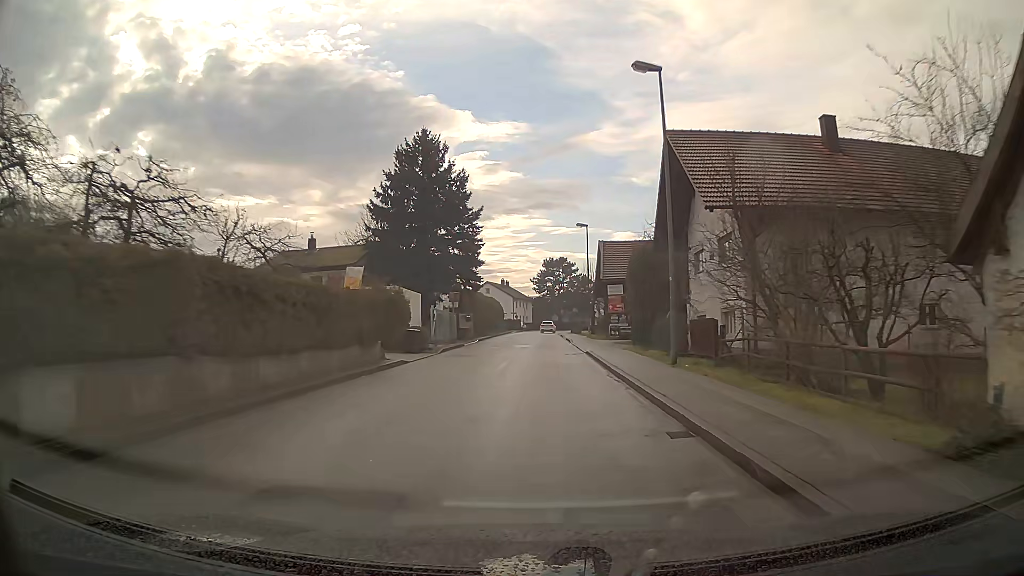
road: unclassified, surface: asphalt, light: Day
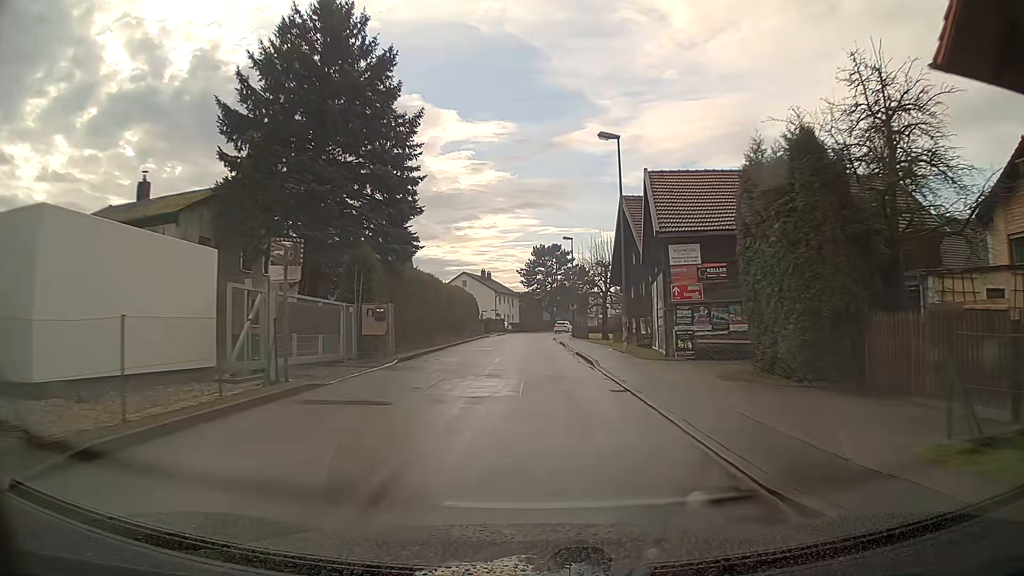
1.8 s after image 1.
(+0.2, +23.7) m; +1°
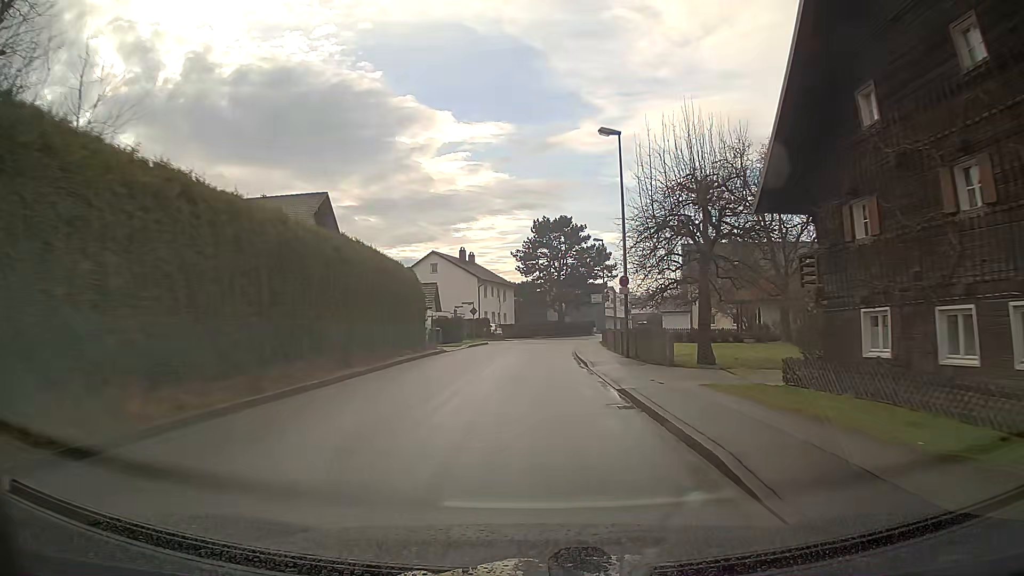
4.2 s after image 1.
(-0.2, +31.6) m; -1°
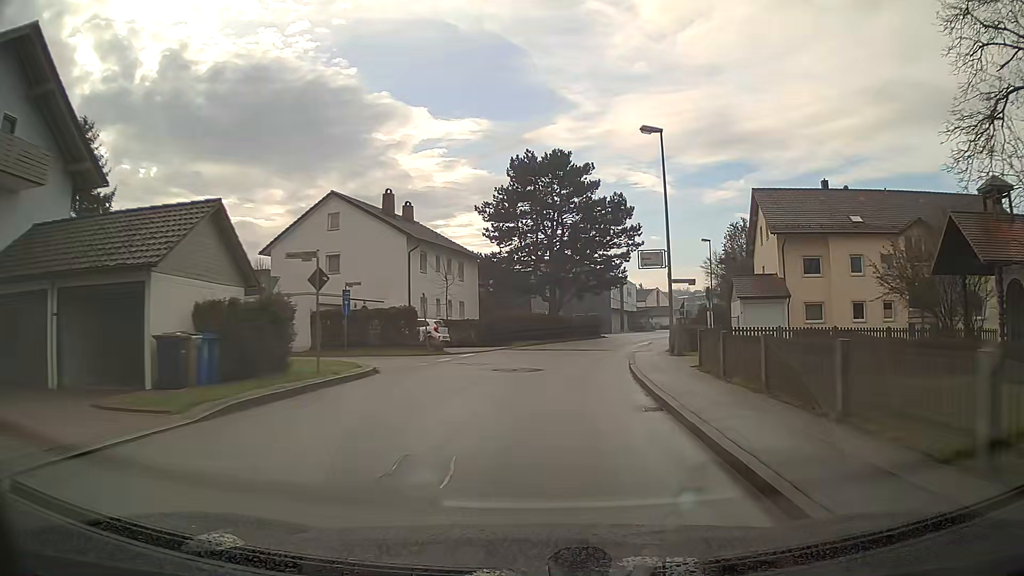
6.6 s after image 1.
(+0.5, +31.2) m; +3°
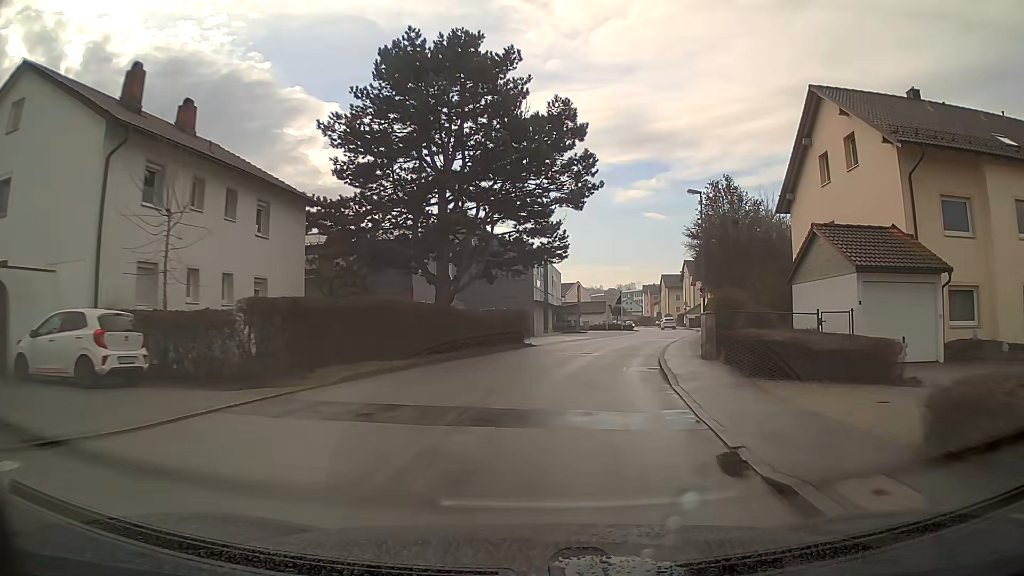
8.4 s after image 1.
(+1.6, +22.7) m; +9°
